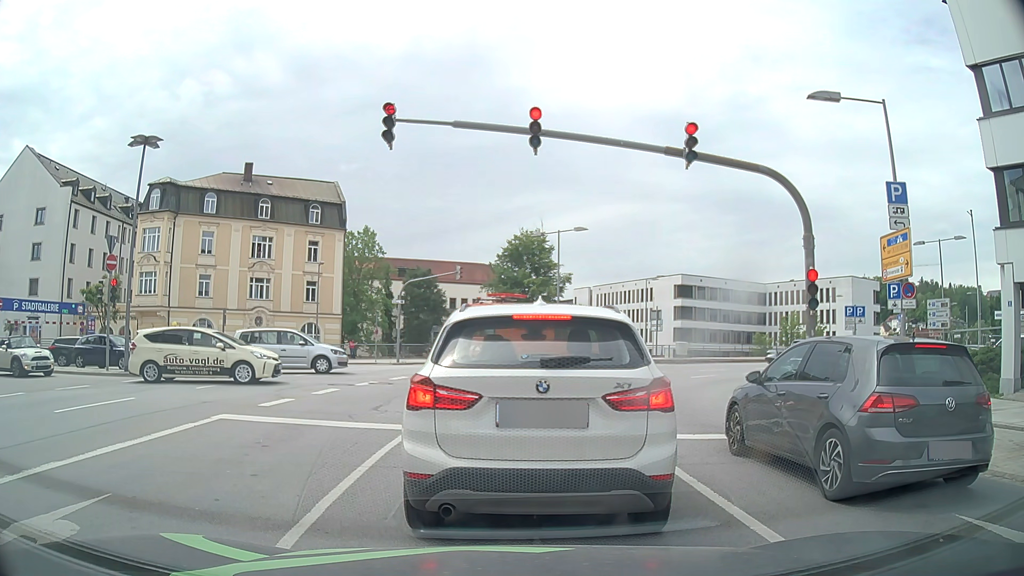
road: primary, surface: asphalt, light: Day
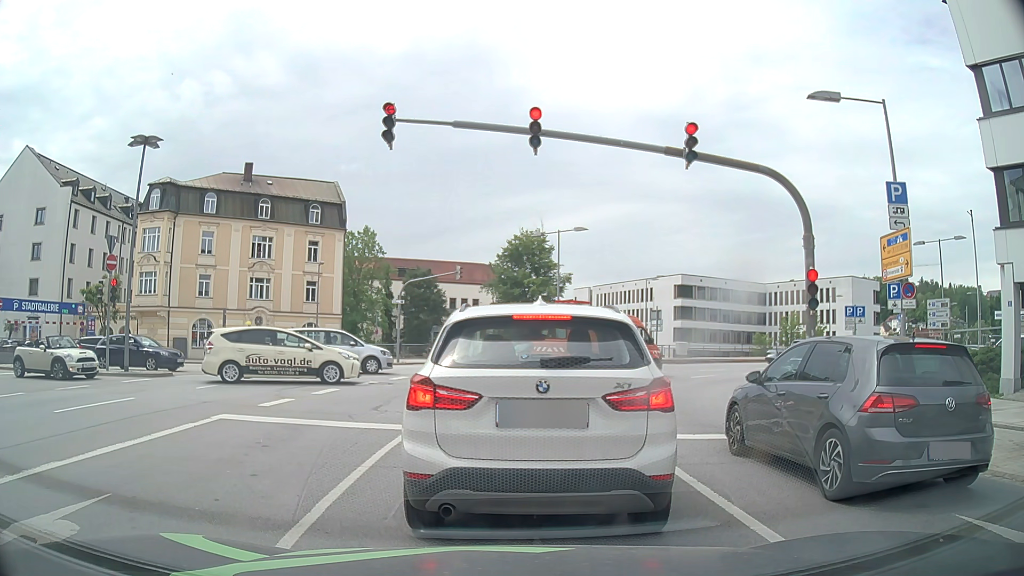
(0.0, 0.0) m; 0°
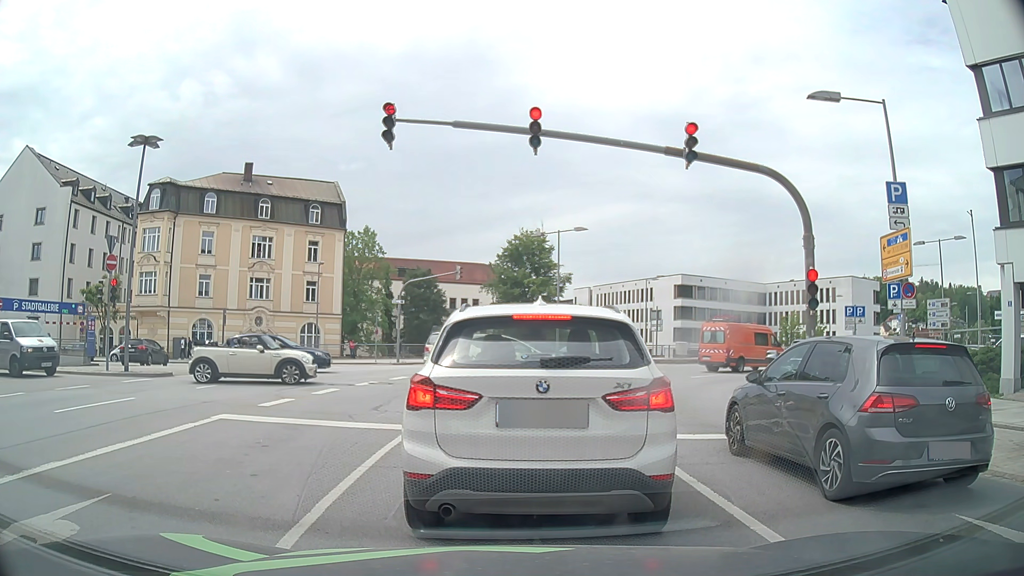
(0.0, 0.0) m; 0°
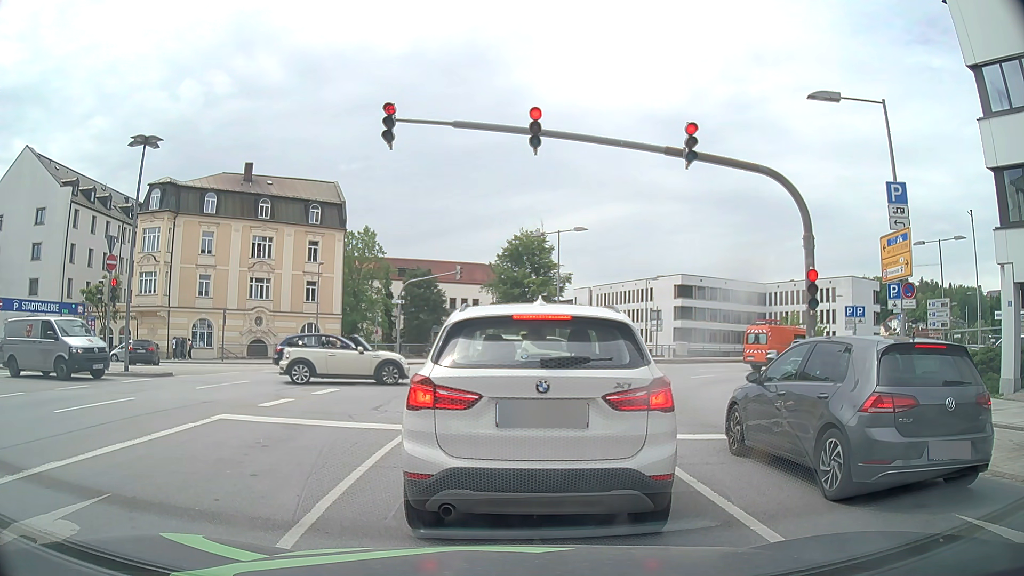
(0.0, 0.0) m; 0°
